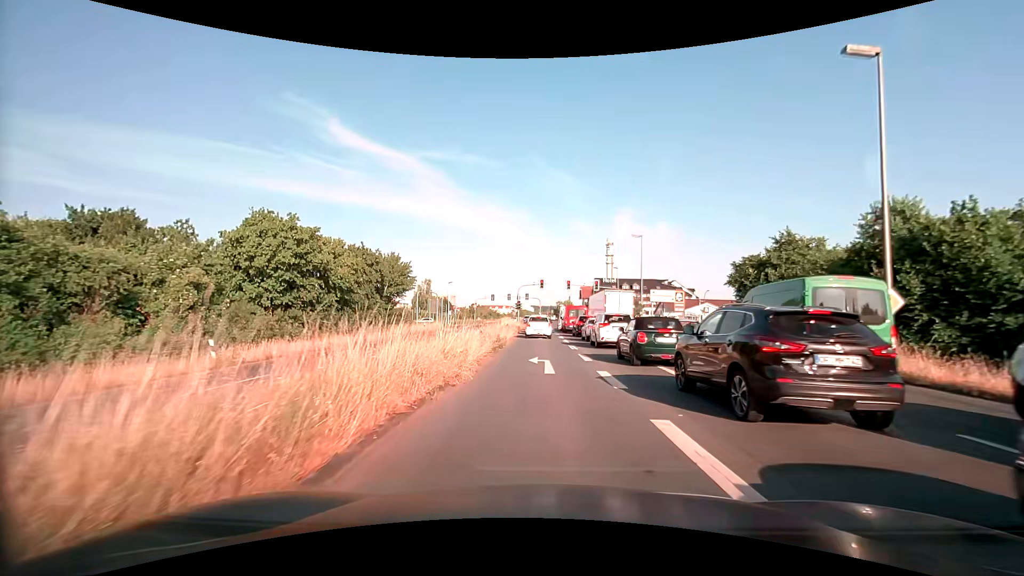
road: primary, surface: asphalt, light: Day
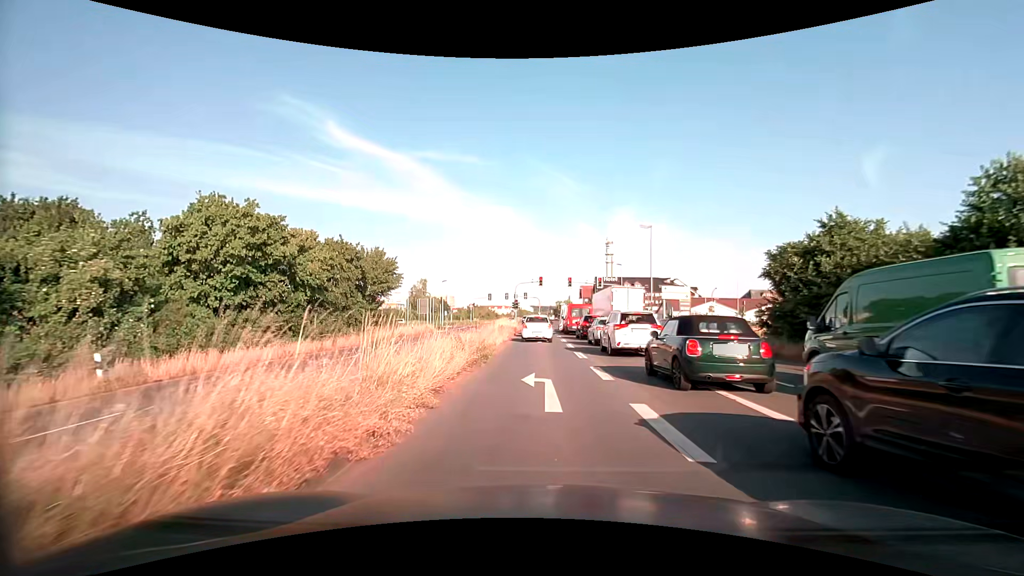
(0.0, +4.8) m; 0°
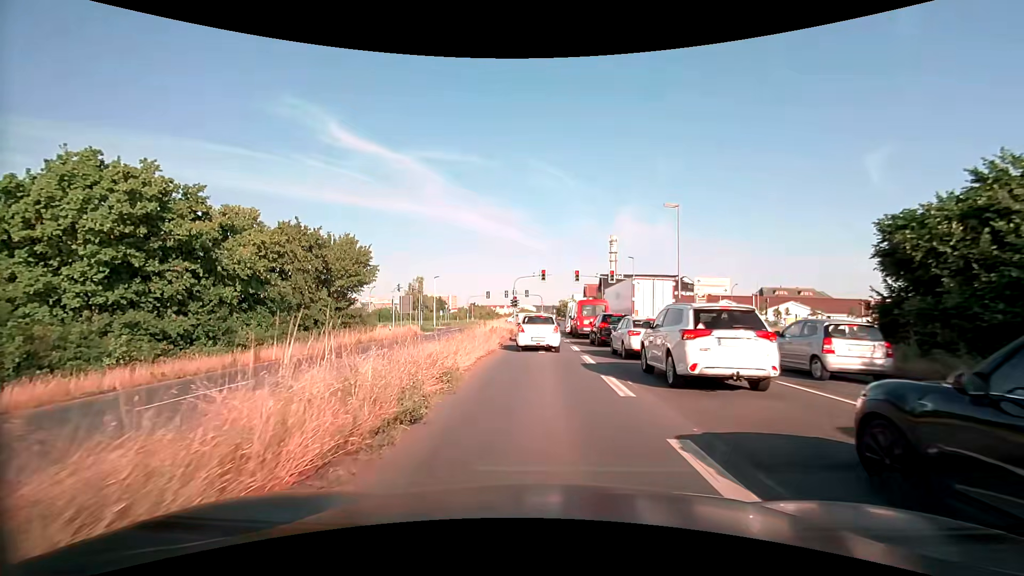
(0.0, +8.0) m; 0°
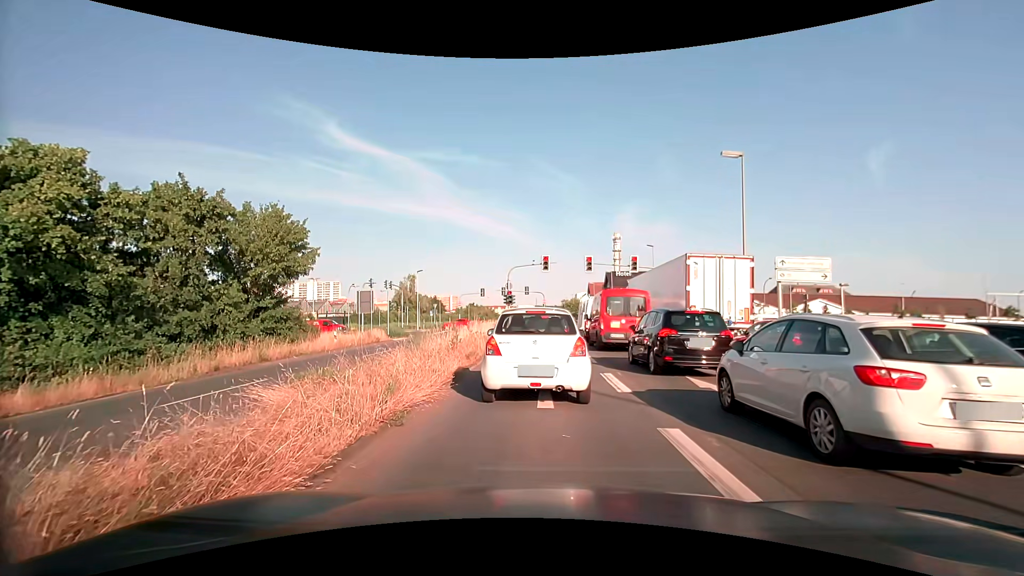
(-0.1, +11.0) m; 0°
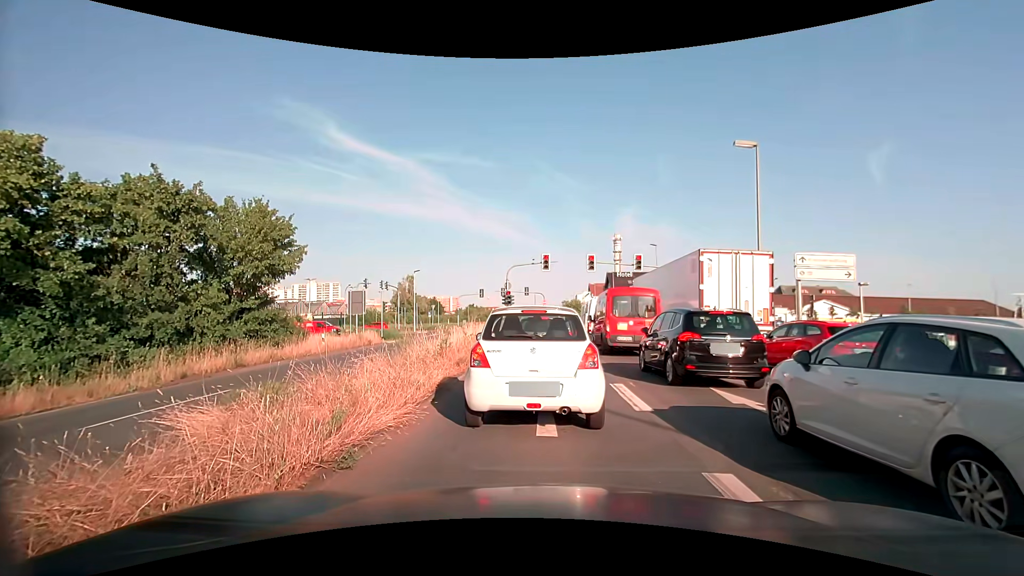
(0.0, +1.6) m; 0°
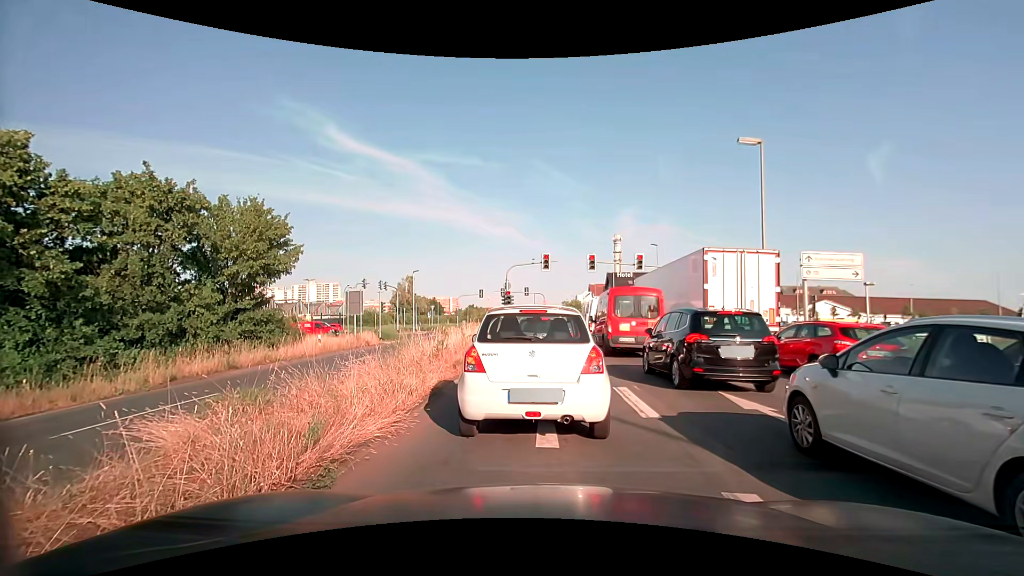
(0.0, +0.4) m; 0°
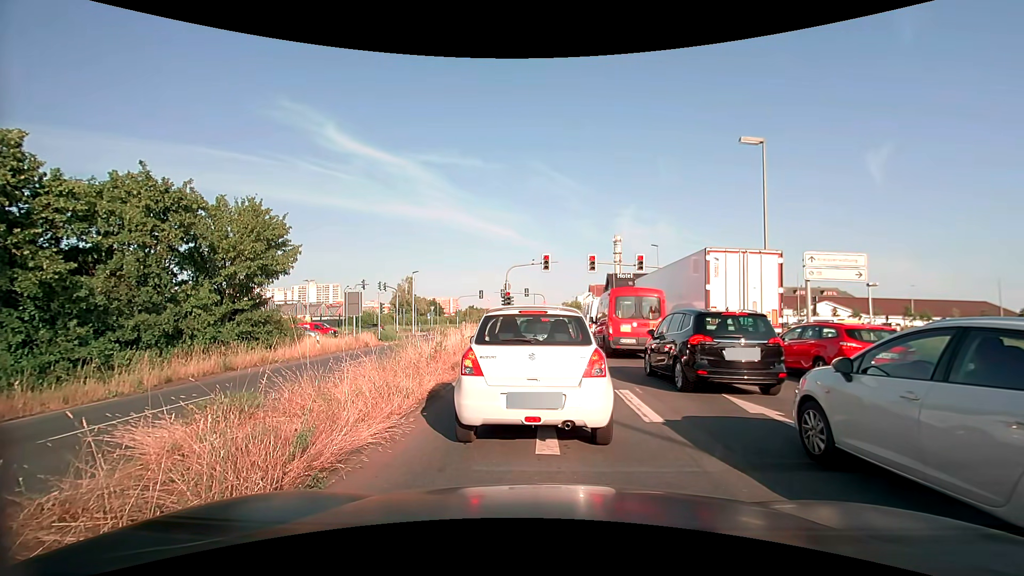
(0.0, +0.3) m; 0°
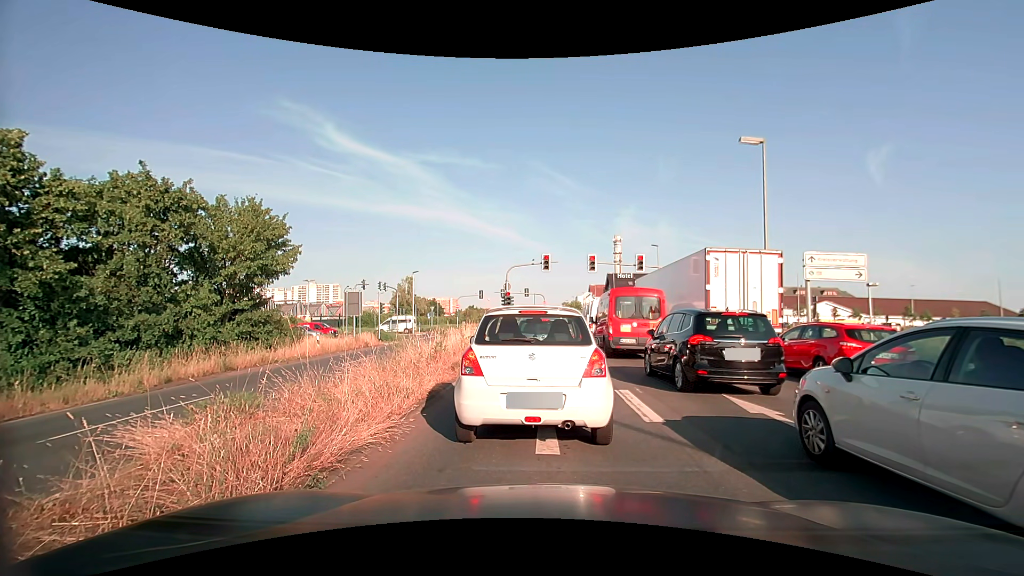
(0.0, 0.0) m; 0°
